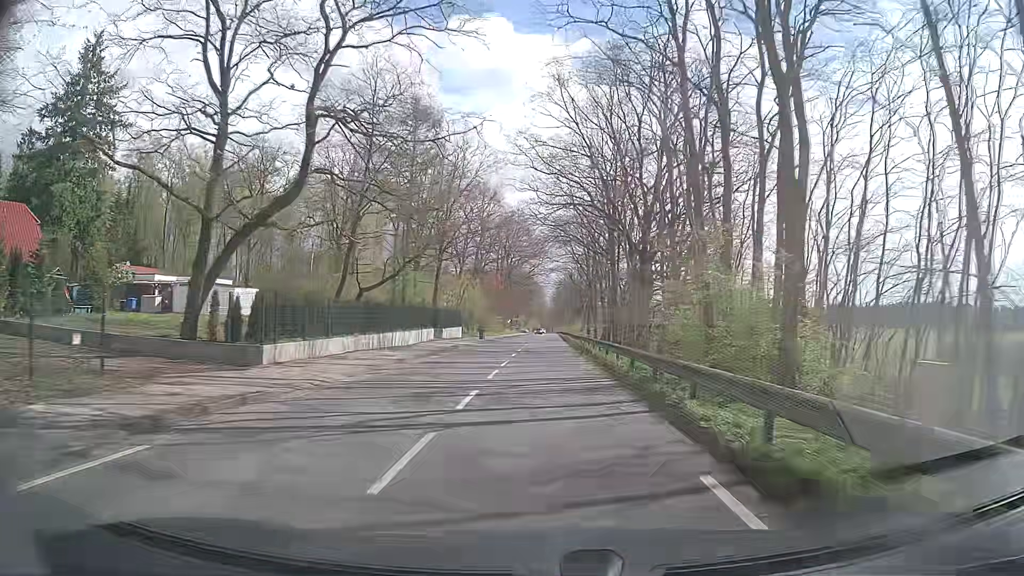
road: tertiary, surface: asphalt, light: Day
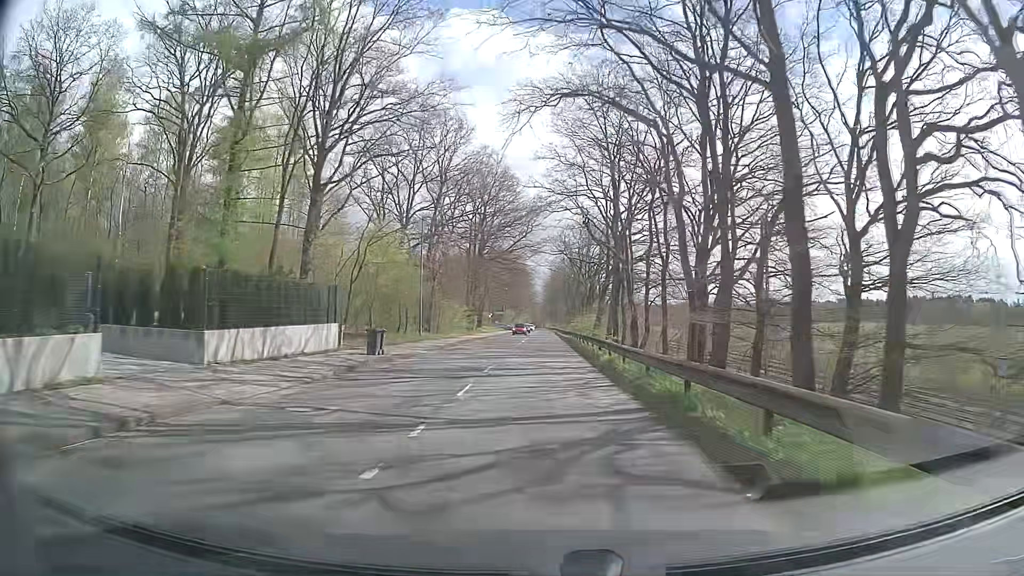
(+0.2, +36.4) m; +1°
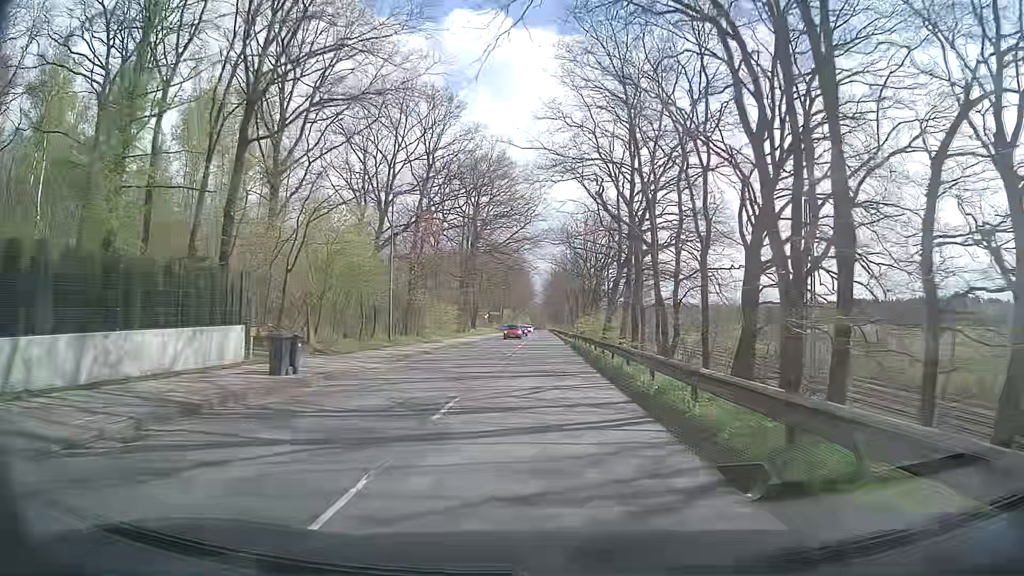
(-0.1, +8.7) m; -2°
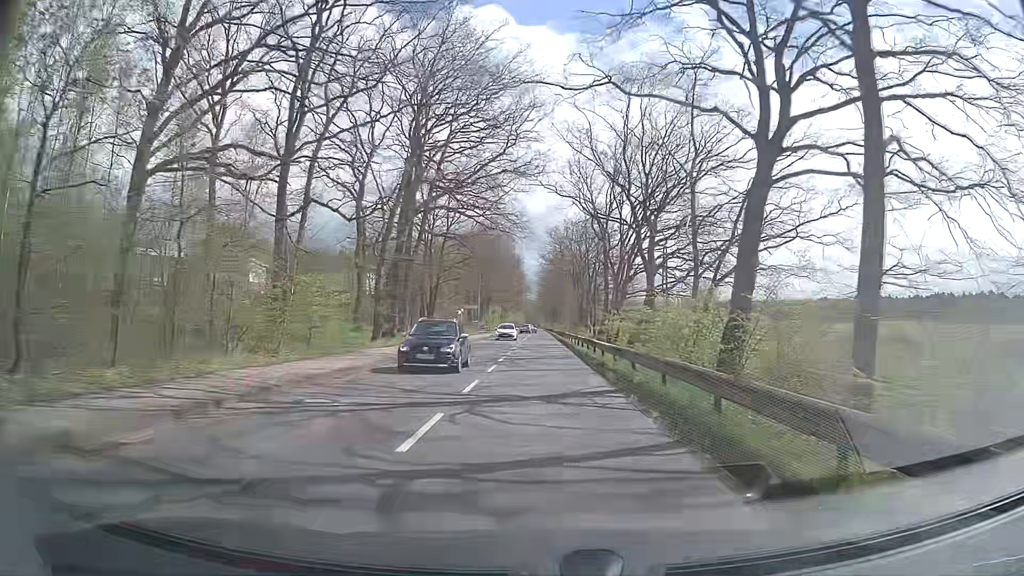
(+0.6, +33.2) m; +1°
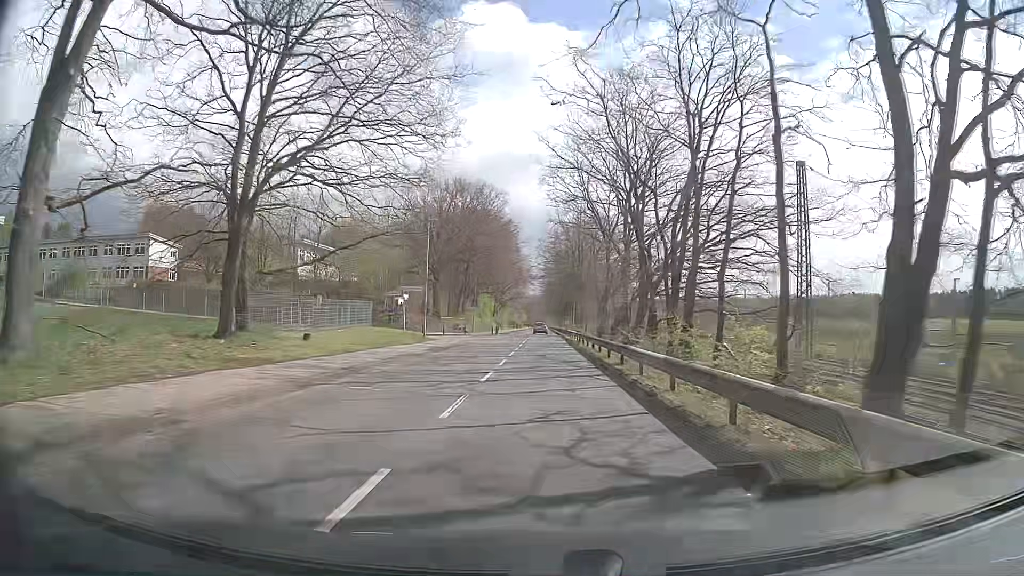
(+0.1, +41.0) m; 0°
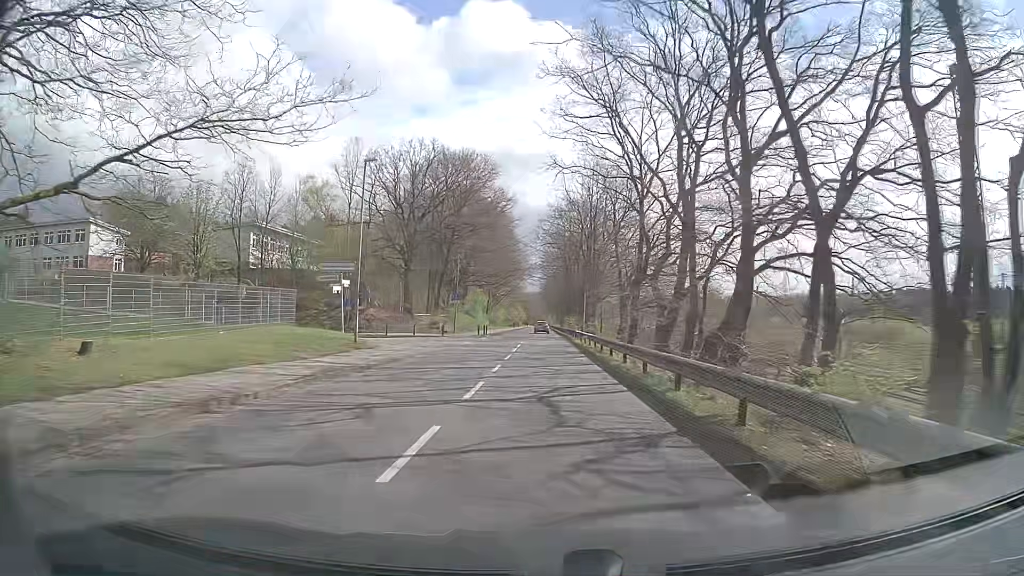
(-0.1, +16.2) m; 0°
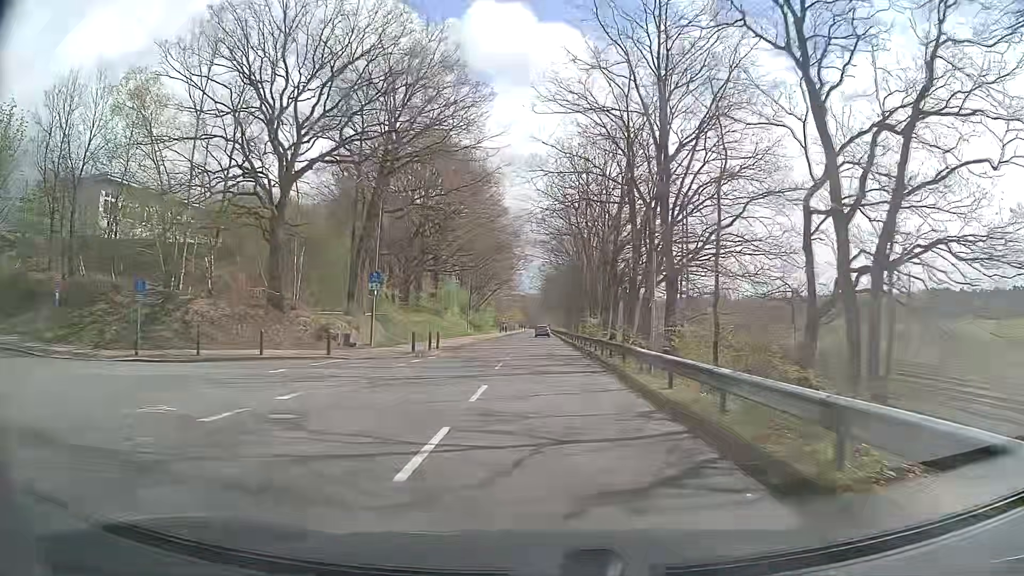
(0.0, +30.5) m; +1°
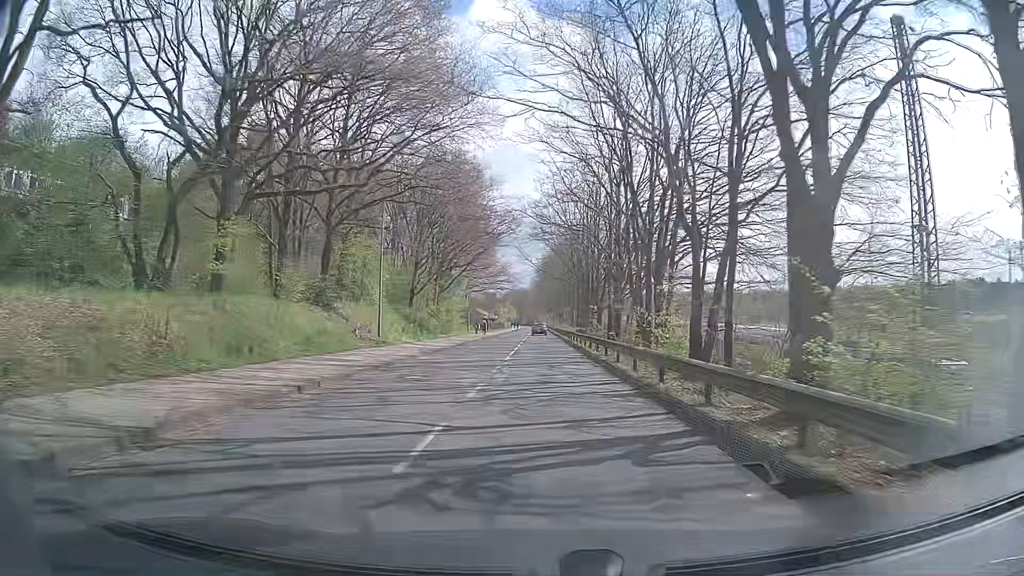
(-0.4, +39.3) m; 0°
(0, +10) (0, +20) (0, +30) (0, +40) (0, +50) (0, +60) (0, +70) (0, +80) (0, +90) (-1, +100) m
